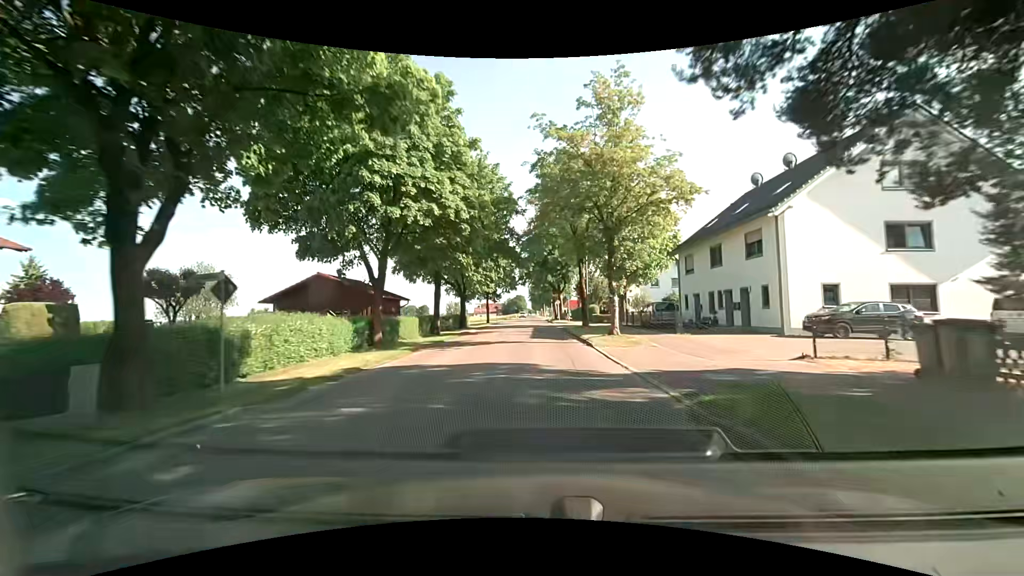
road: tertiary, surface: asphalt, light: Day
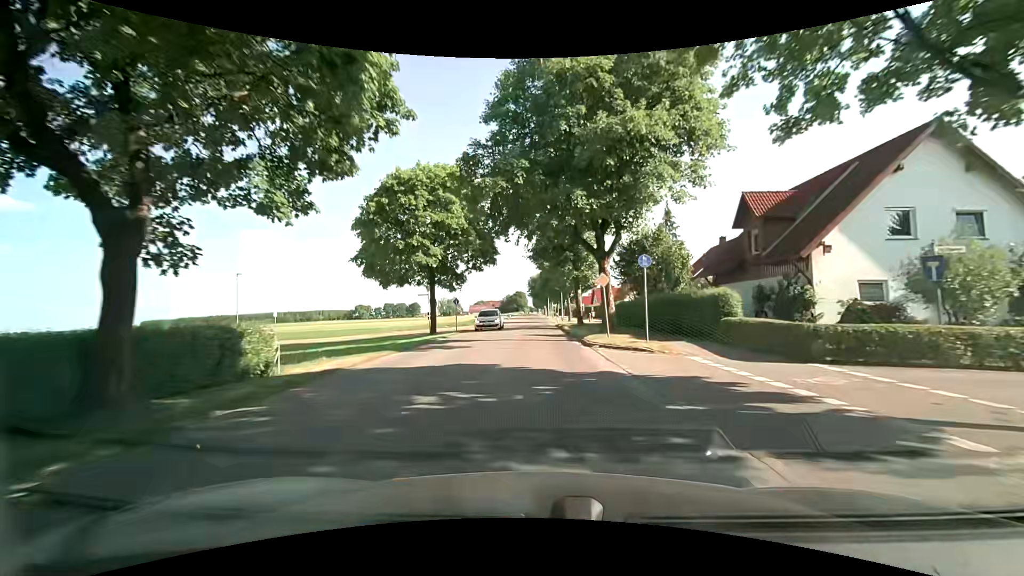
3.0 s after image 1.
(-0.1, +39.1) m; 0°
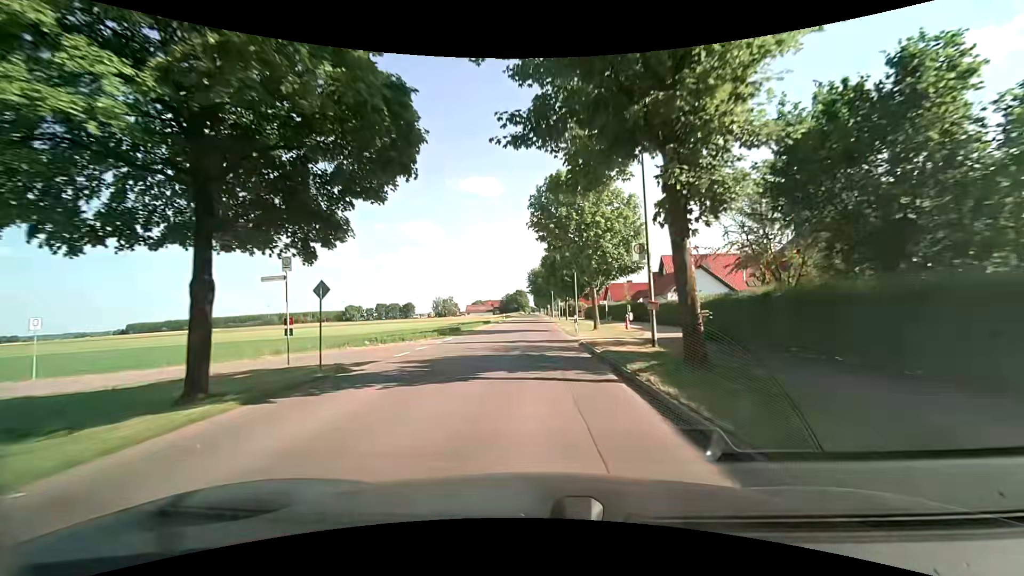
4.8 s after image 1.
(-0.1, +23.7) m; 0°
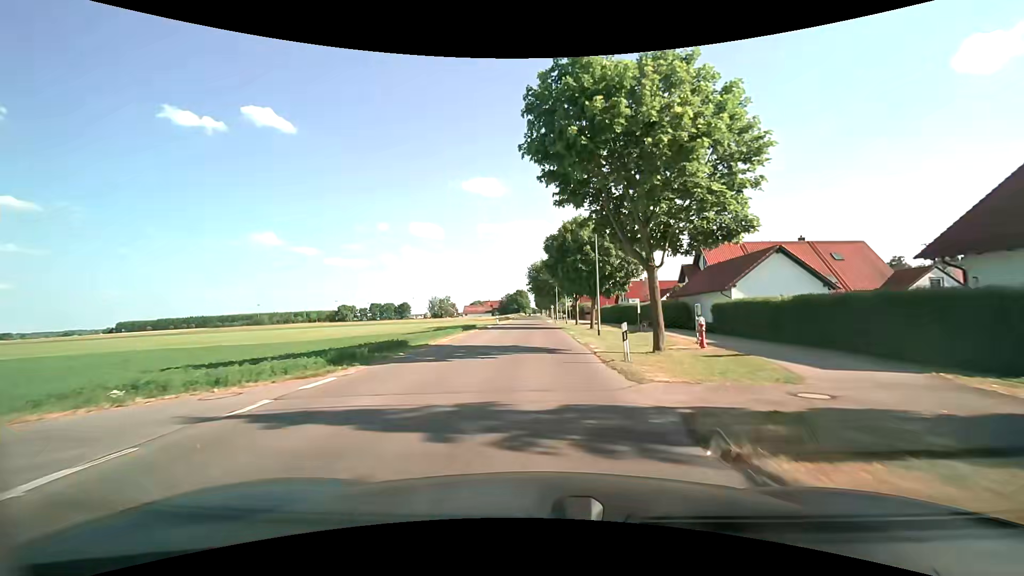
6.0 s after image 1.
(-0.1, +15.9) m; 0°
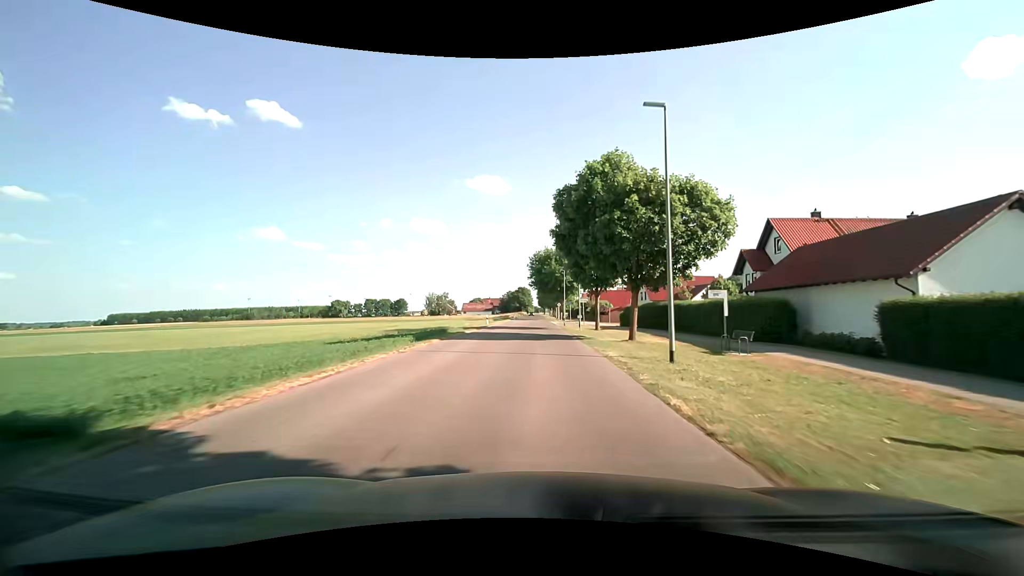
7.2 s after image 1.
(-0.1, +16.2) m; -1°
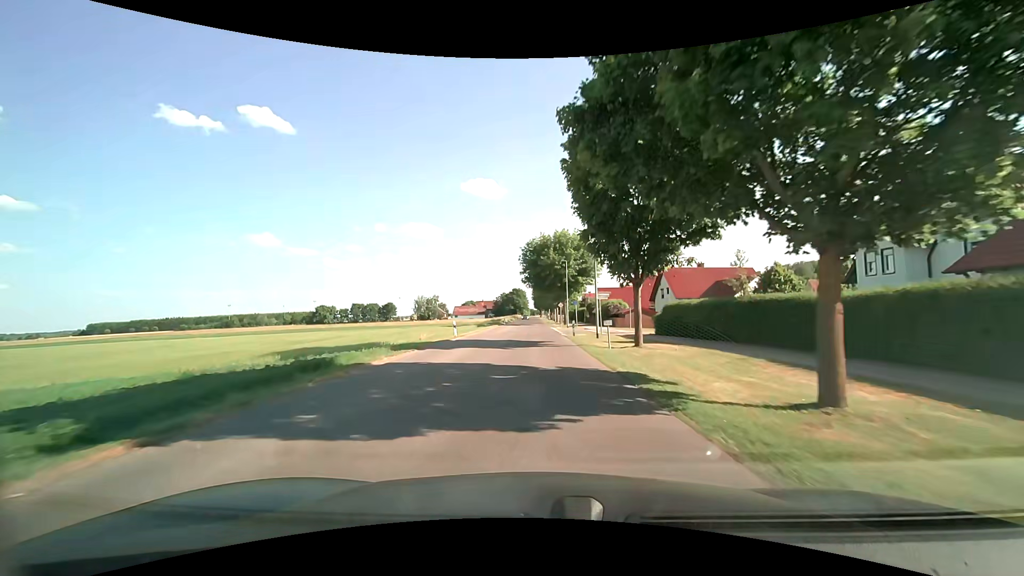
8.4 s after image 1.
(+0.2, +16.8) m; +1°
